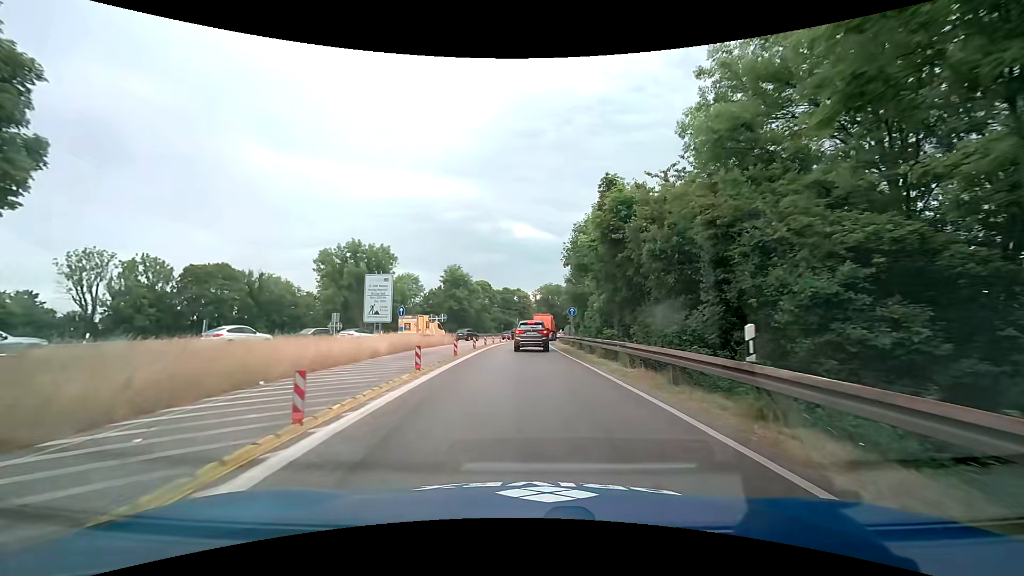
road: trunk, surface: asphalt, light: Day
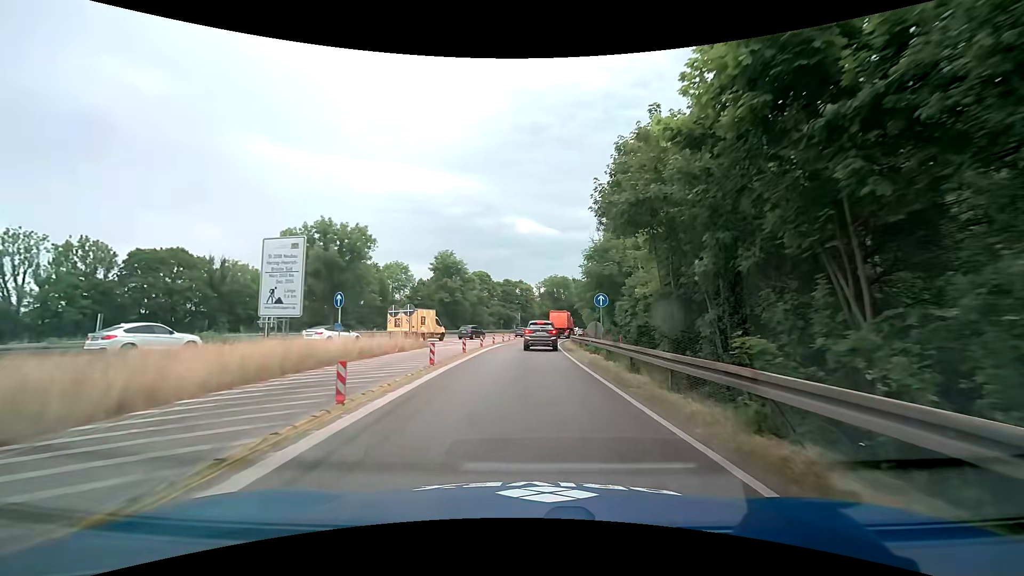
(0.0, +12.8) m; -1°
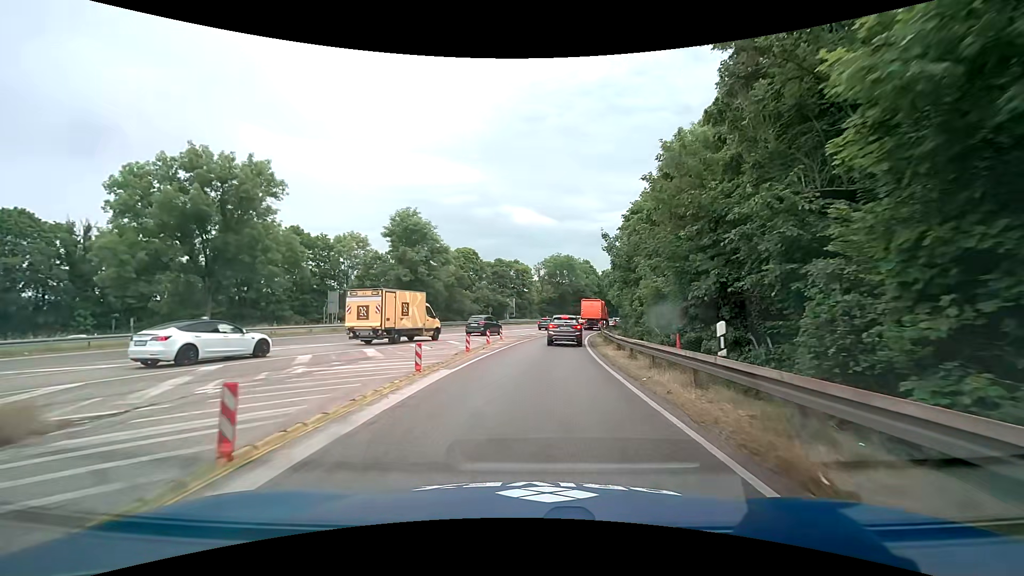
(+0.2, +24.5) m; +1°
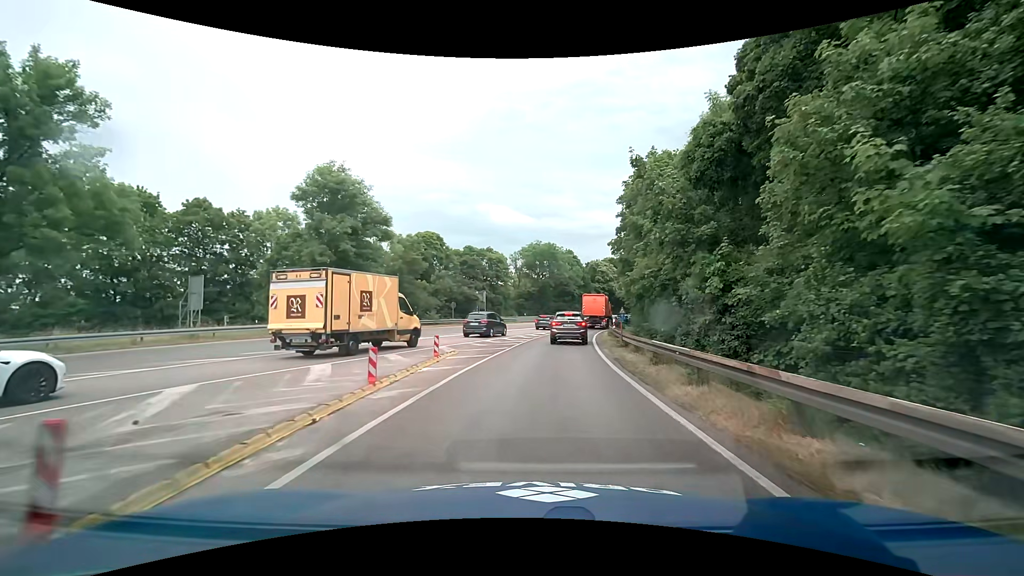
(+0.3, +15.7) m; +3°
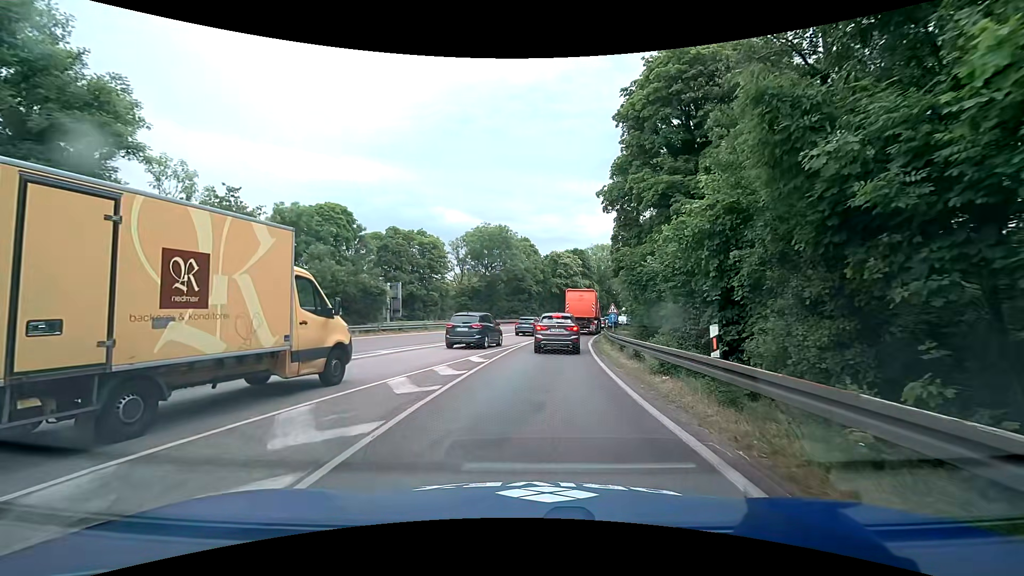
(+1.1, +22.0) m; +5°
